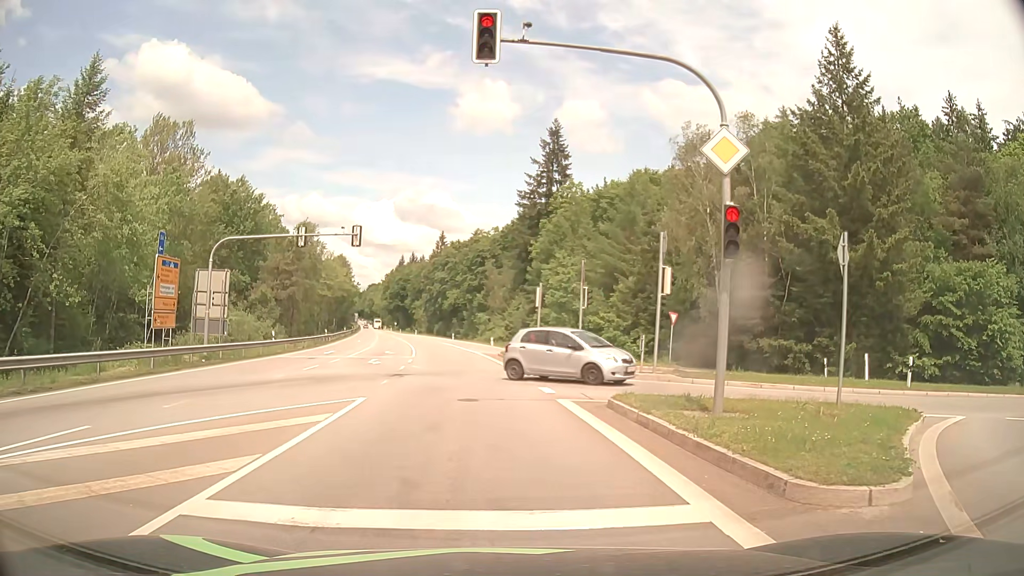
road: secondary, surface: asphalt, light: Day
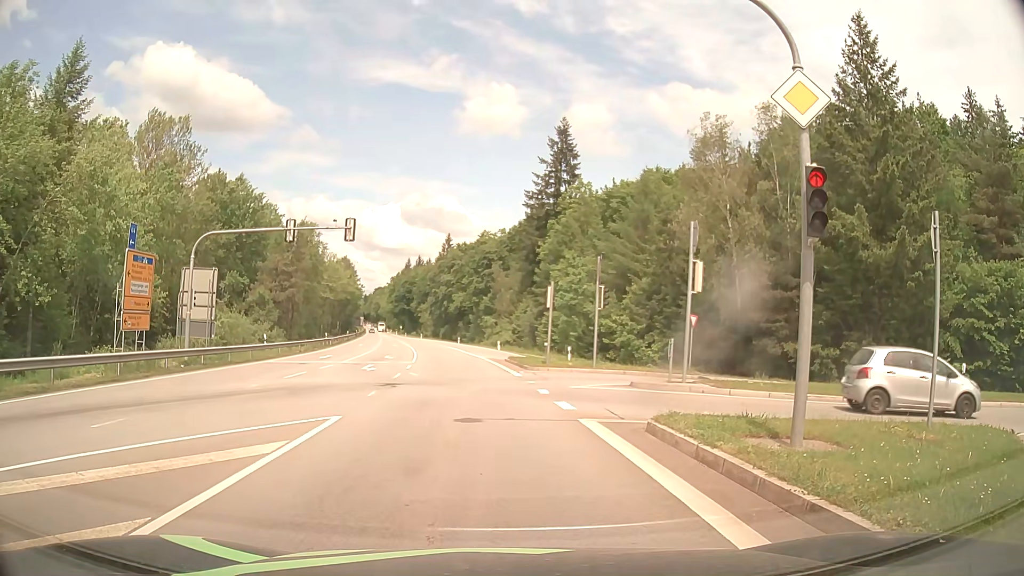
(0.0, +2.6) m; 0°
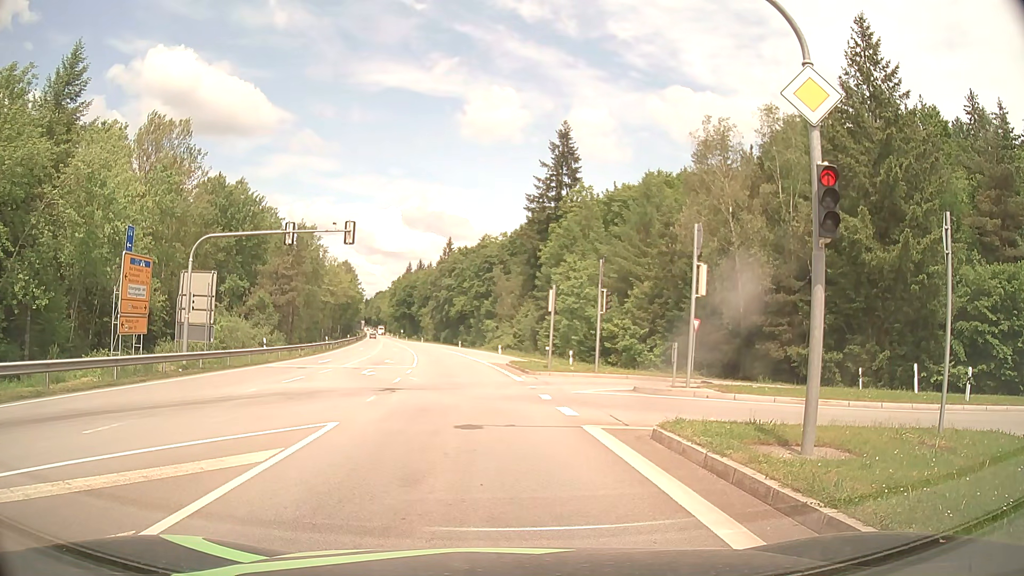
(0.0, +0.4) m; 0°
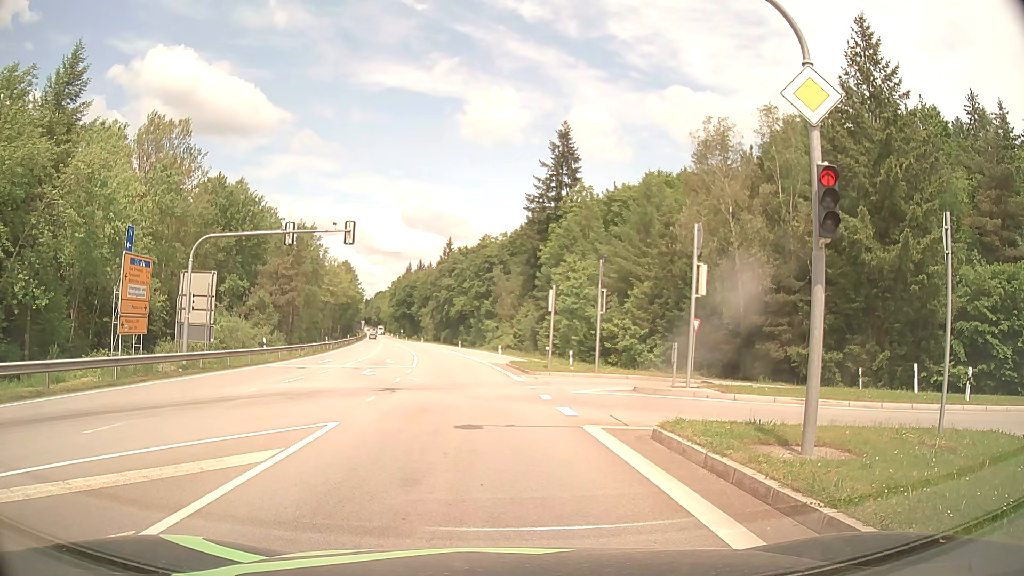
(0.0, 0.0) m; 0°
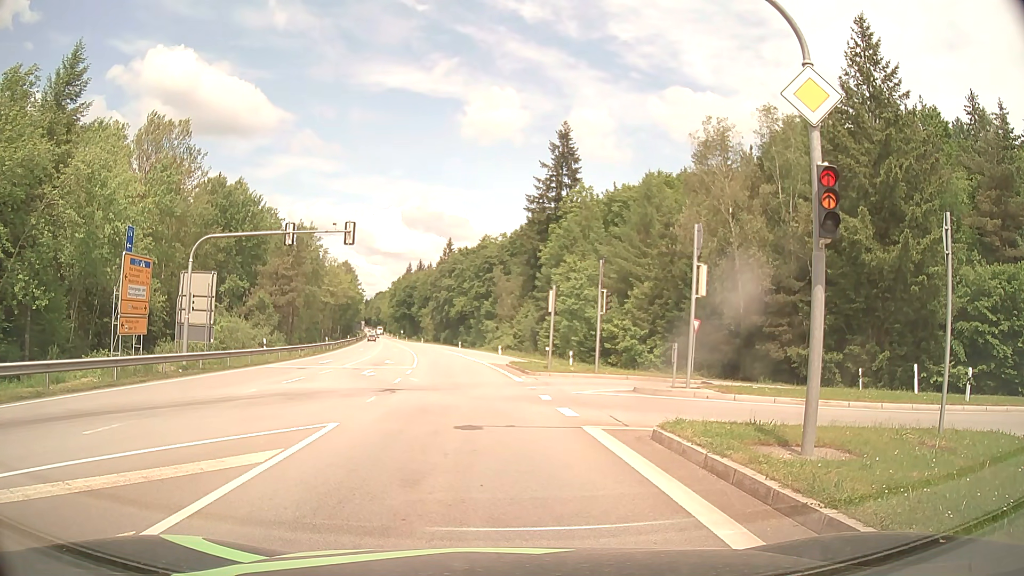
(0.0, 0.0) m; 0°
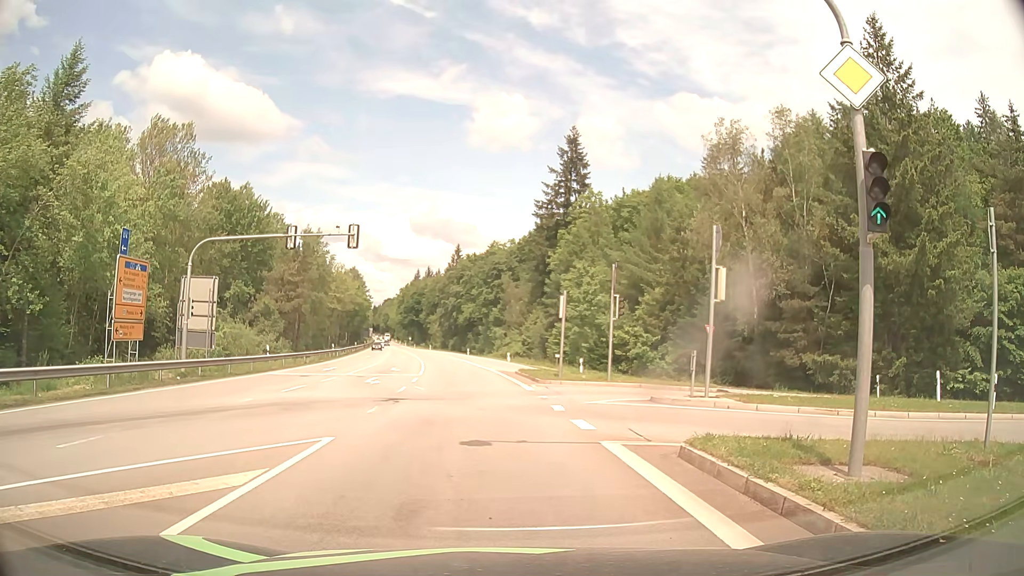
(0.0, +1.0) m; -1°
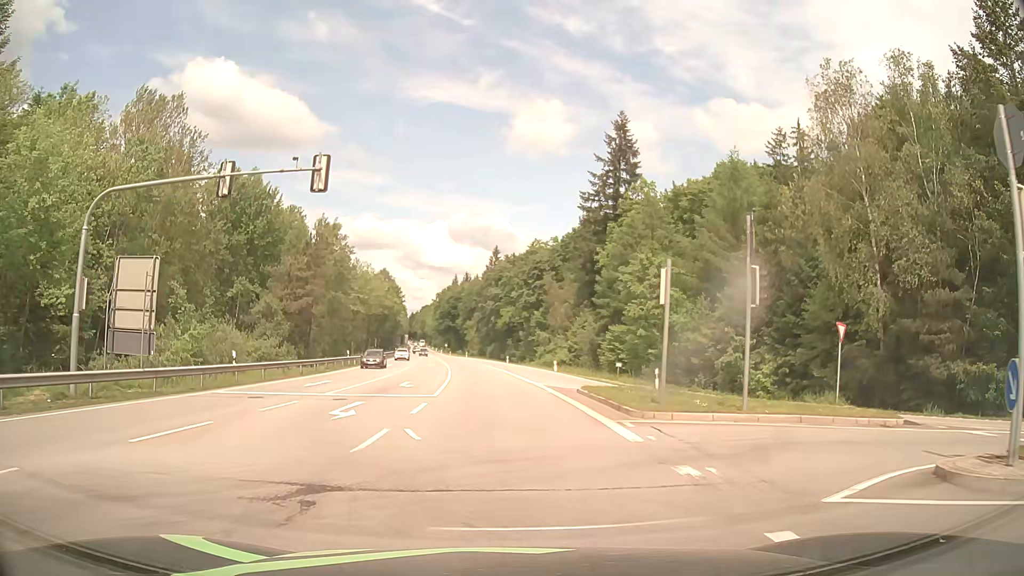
(-0.5, +11.4) m; -3°
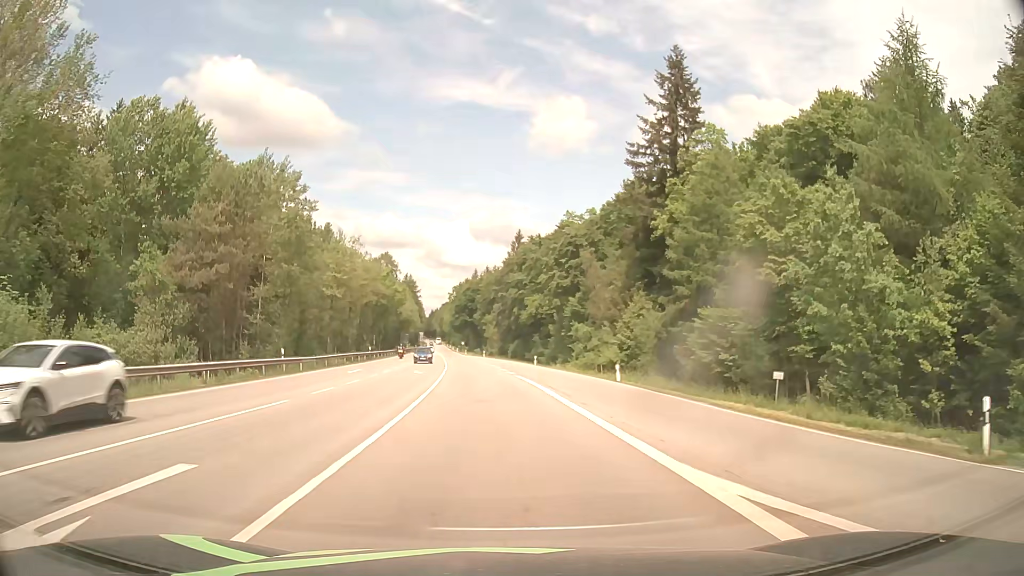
(-0.4, +24.2) m; -2°
(0, +10) (0, +20) (-1, +30) (-1, +40) (-2, +50) (-3, +60) (-4, +70) (-5, +80) (-6, +90) (-6, +100) m
